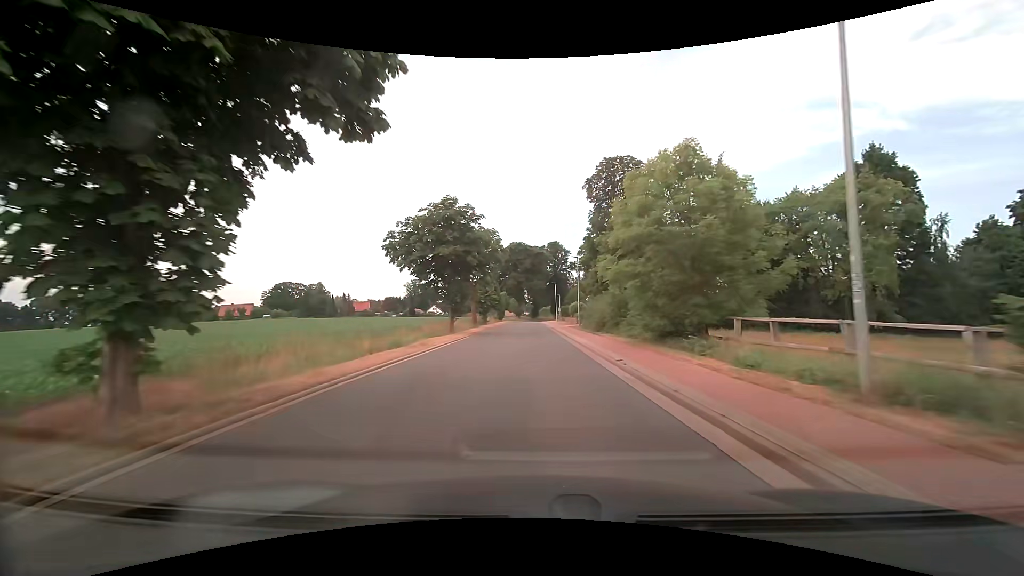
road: tertiary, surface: asphalt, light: Day
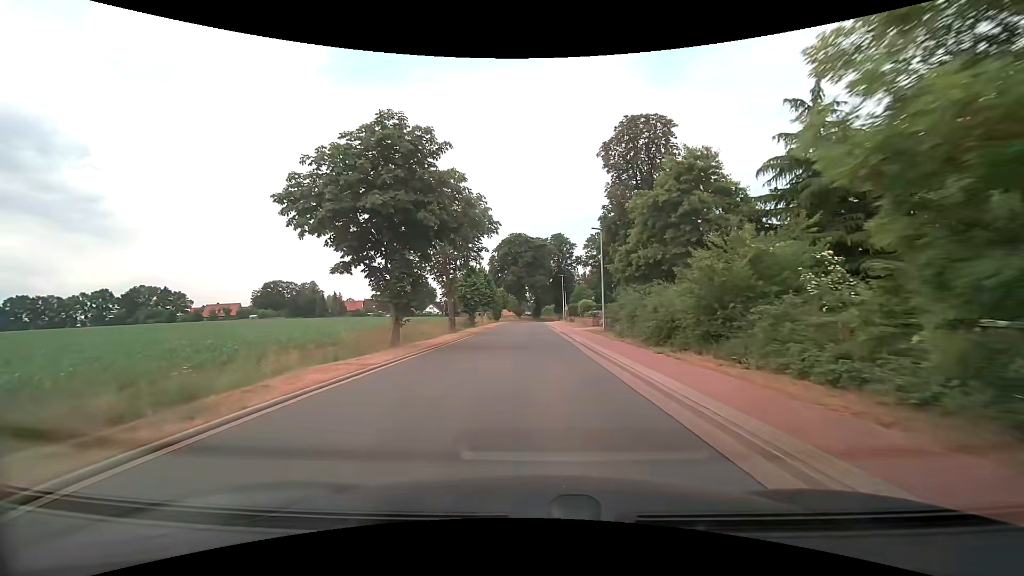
(0.0, +14.6) m; 0°
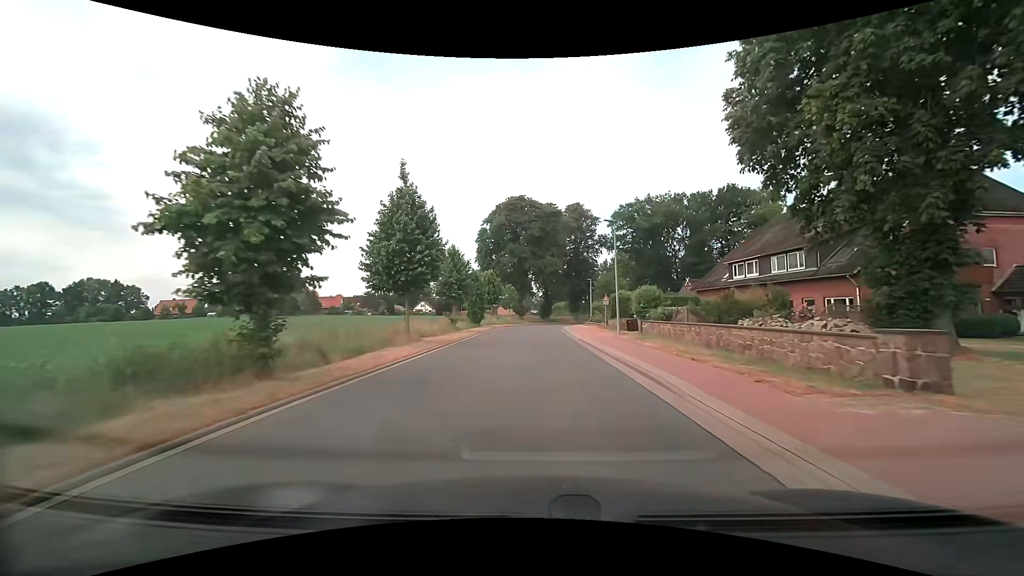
(-0.1, +37.3) m; -1°
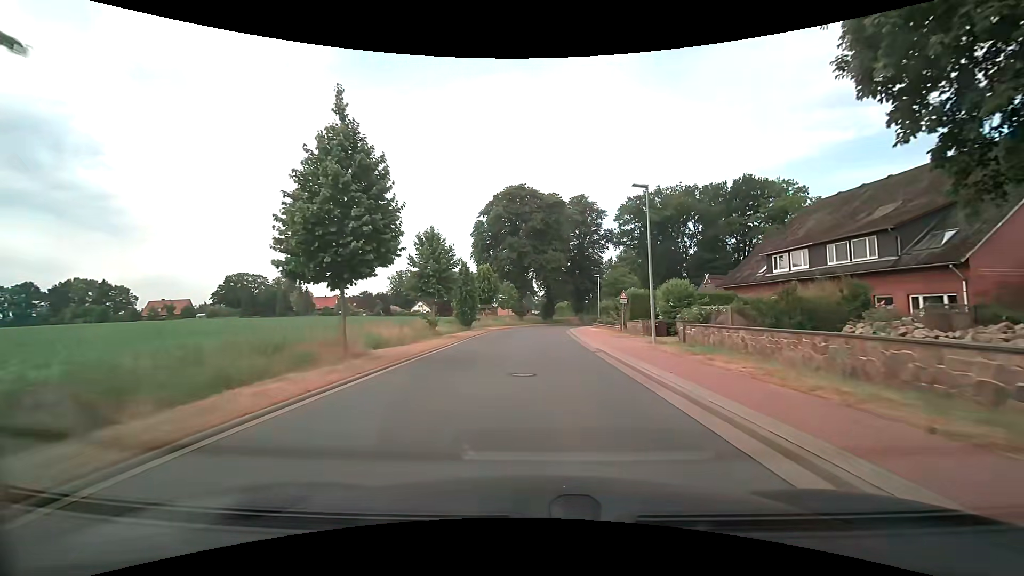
(0.0, +7.5) m; 0°
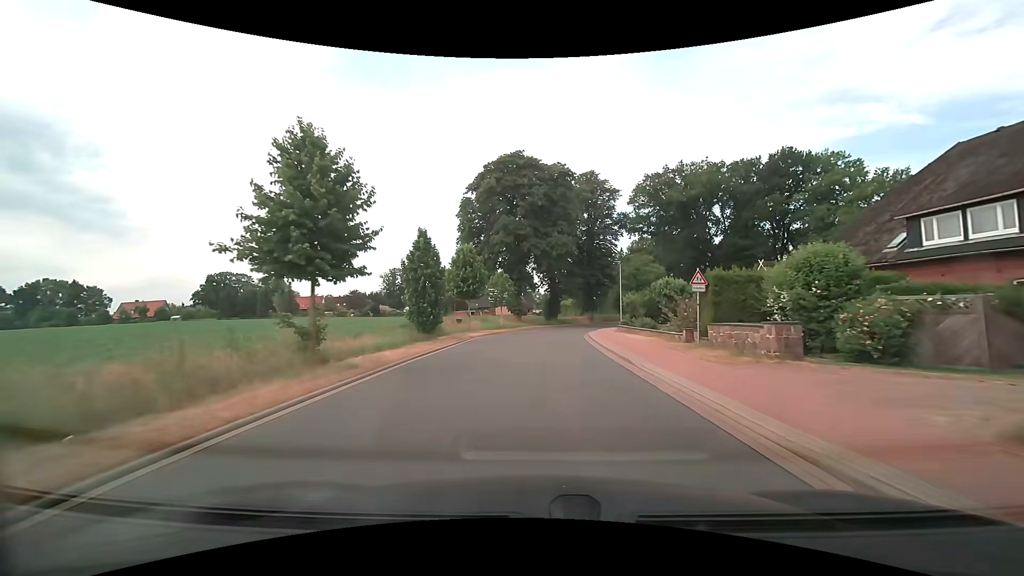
(-0.1, +14.9) m; 0°
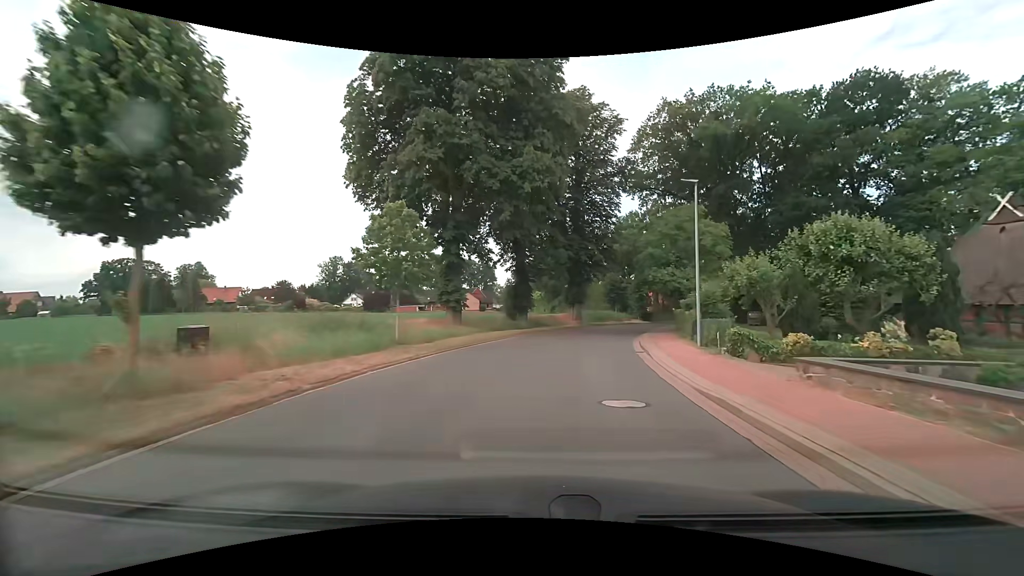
(+0.3, +29.1) m; +3°
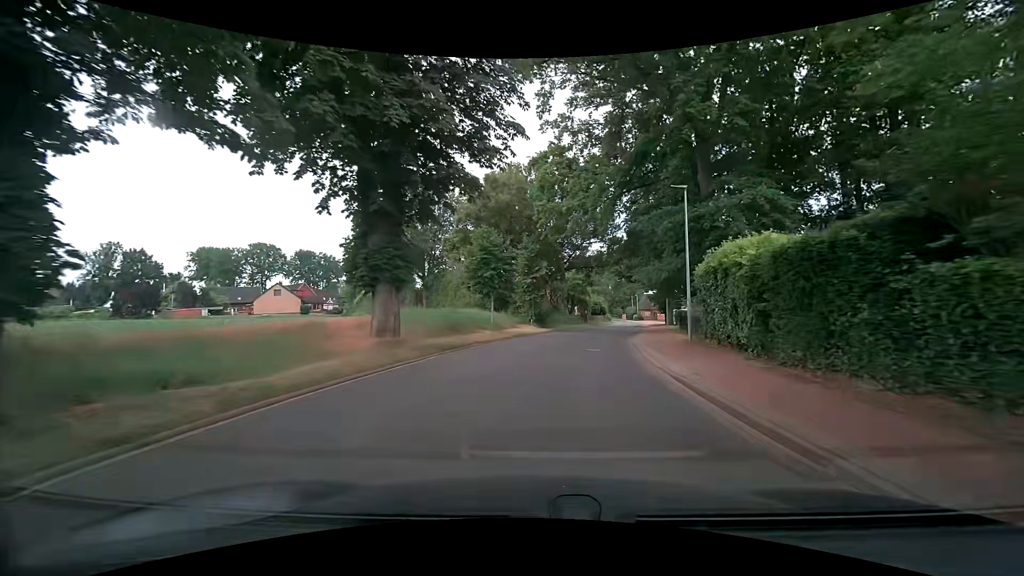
(+4.8, +34.2) m; +15°
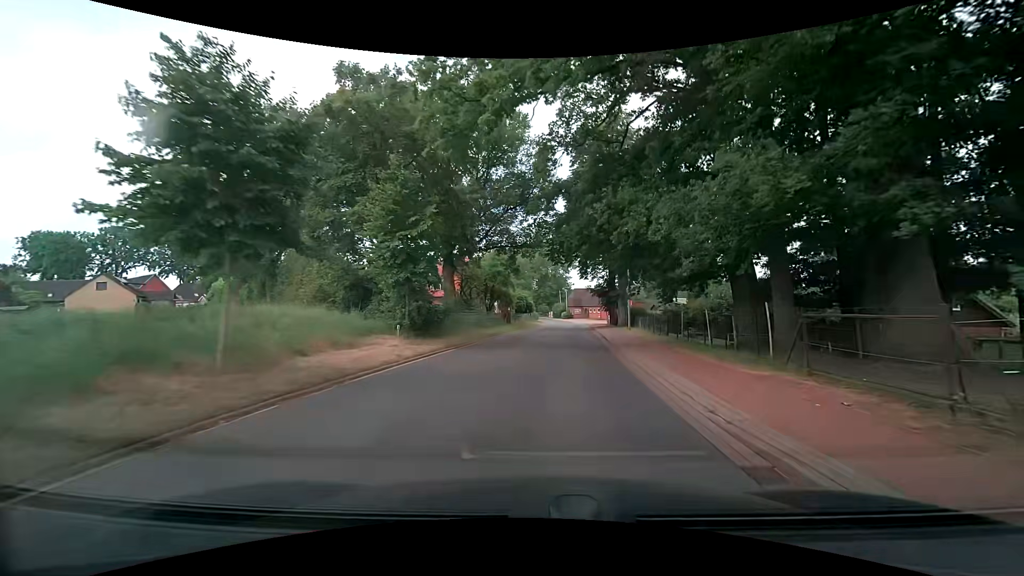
(+1.6, +19.1) m; +9°
(0, +10) (+1, +20) (+2, +30) (+3, +40) (+4, +50) (+5, +60) (+5, +70) (+6, +80) (+5, +90) (+4, +100) m
